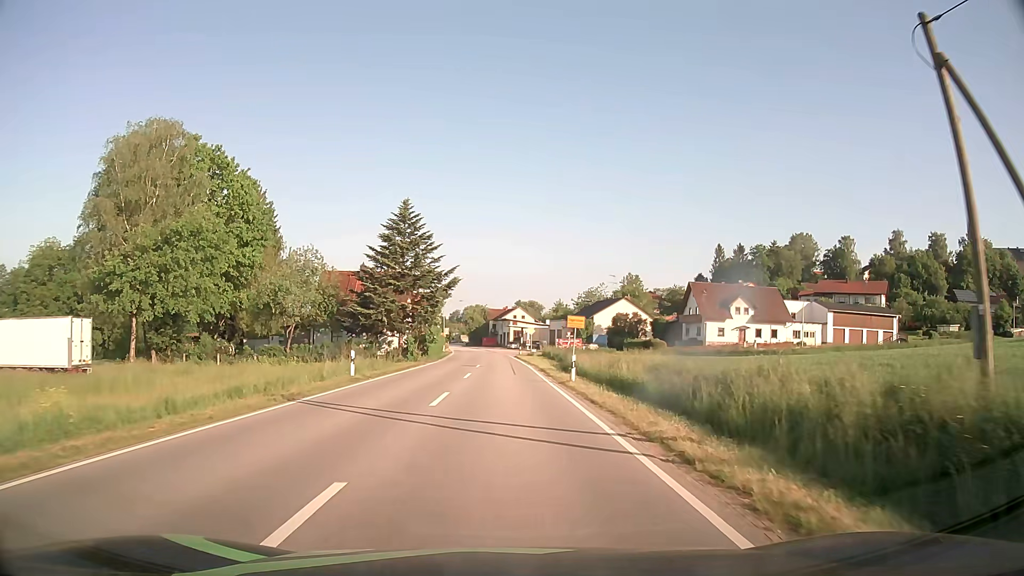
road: secondary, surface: asphalt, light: Day
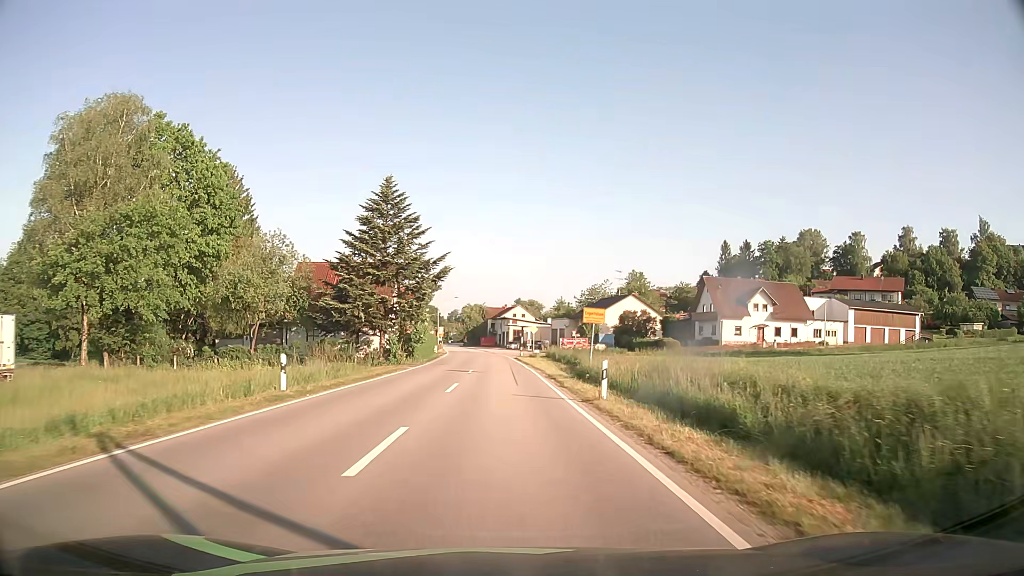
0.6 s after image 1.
(0.0, +7.7) m; 0°
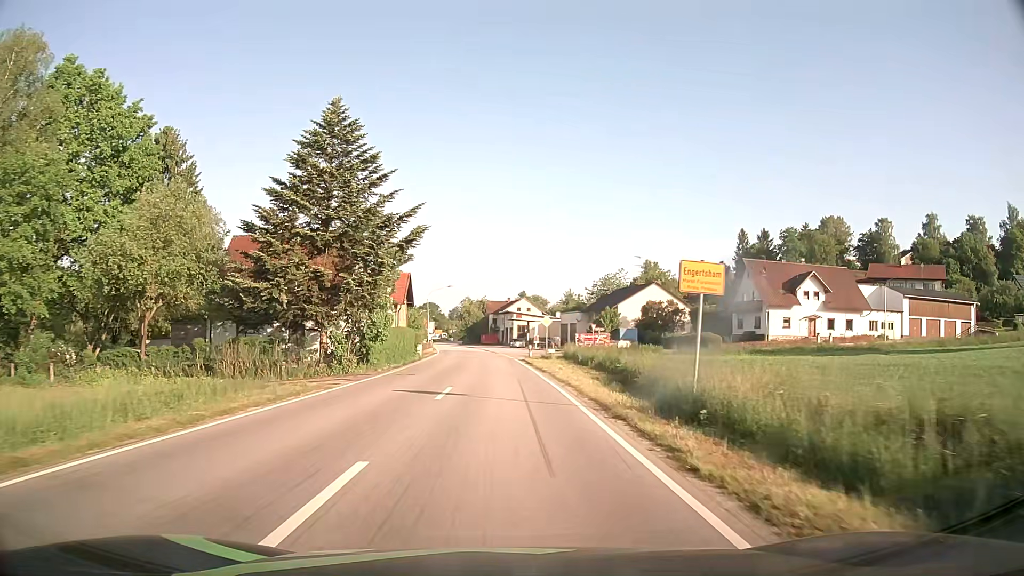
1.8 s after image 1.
(0.0, +15.4) m; 0°
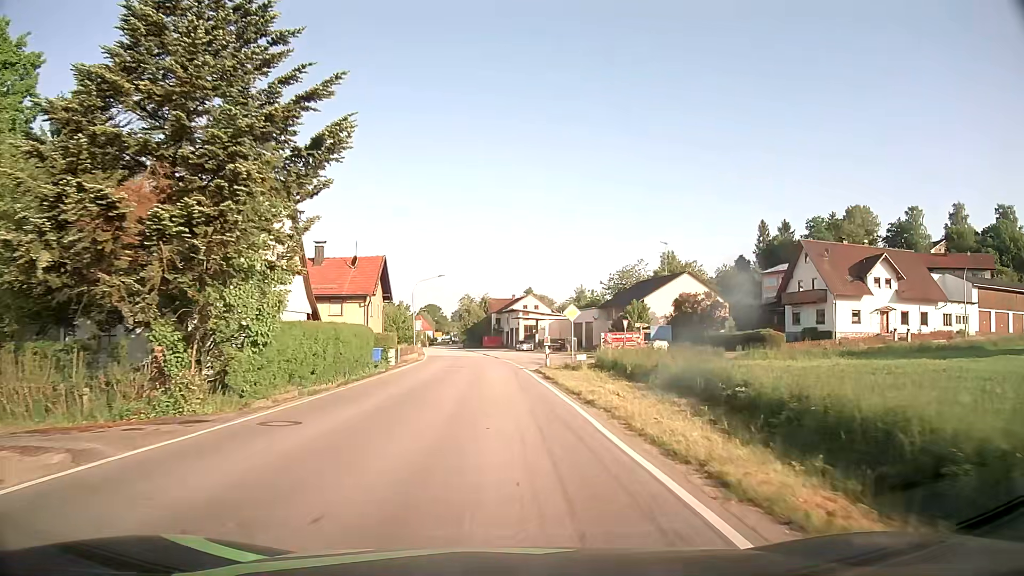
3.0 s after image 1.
(0.0, +15.3) m; -1°
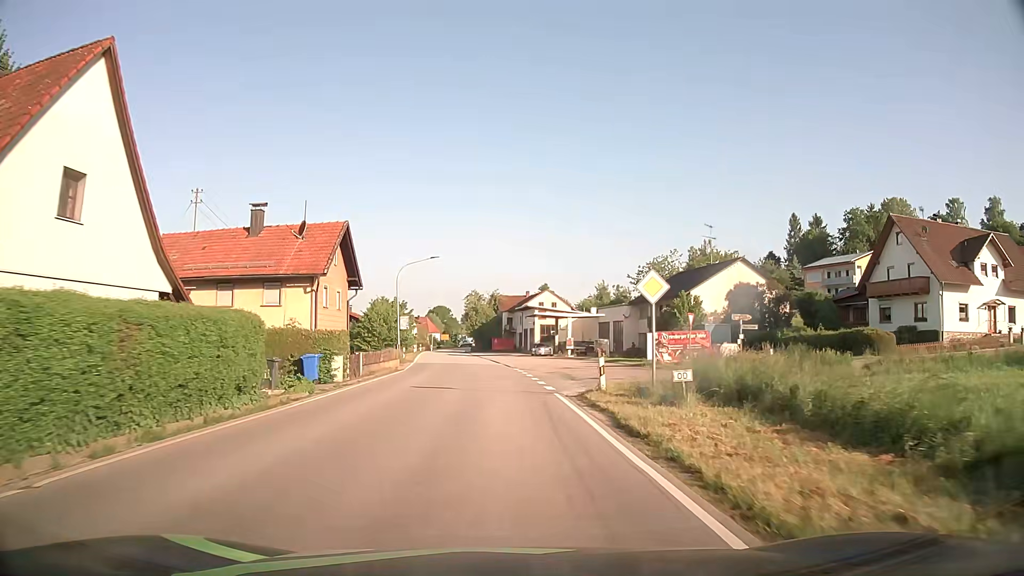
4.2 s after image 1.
(-0.1, +15.2) m; -1°
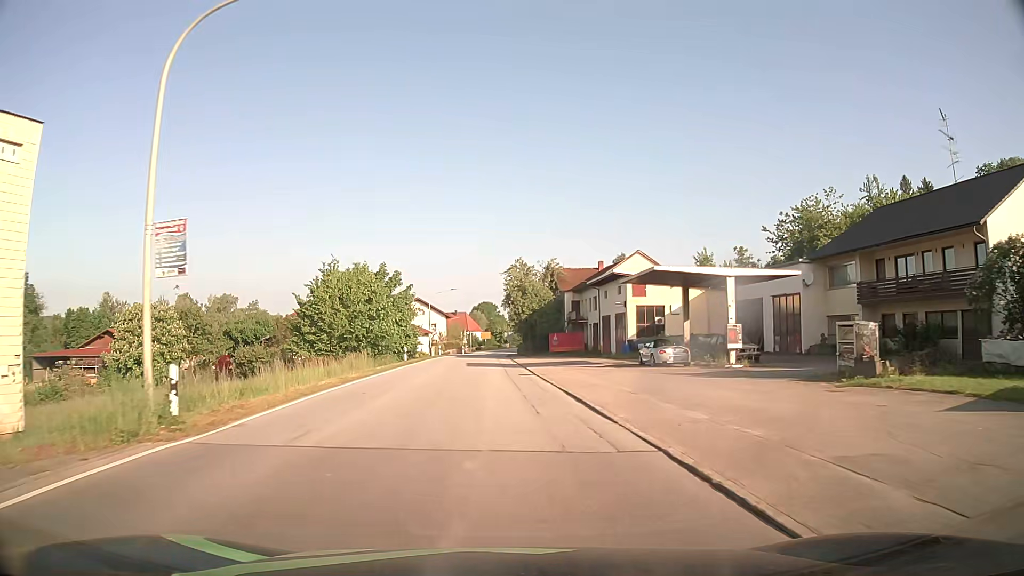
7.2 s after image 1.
(-1.4, +37.9) m; -4°
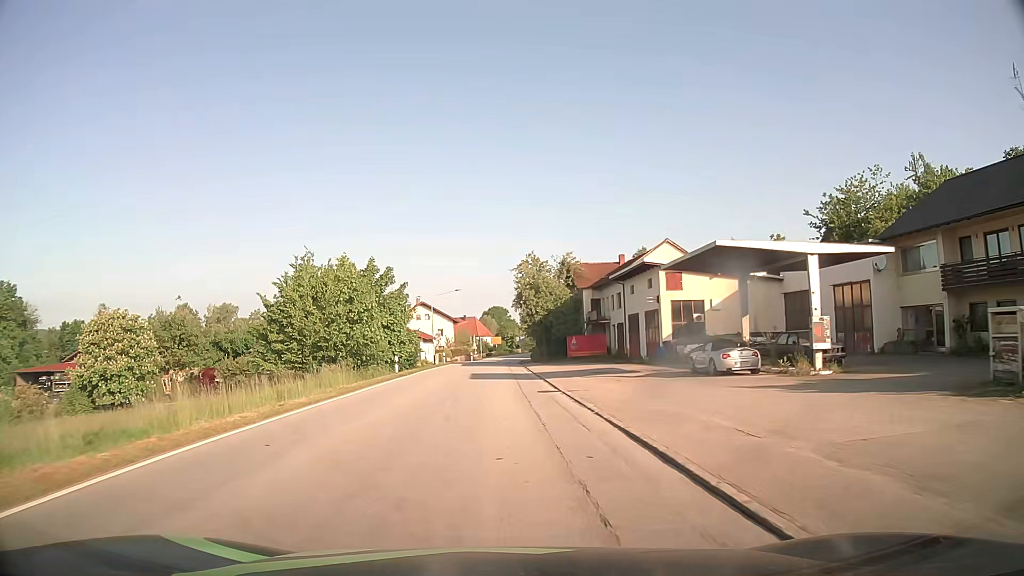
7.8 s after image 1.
(-0.1, +7.6) m; -1°
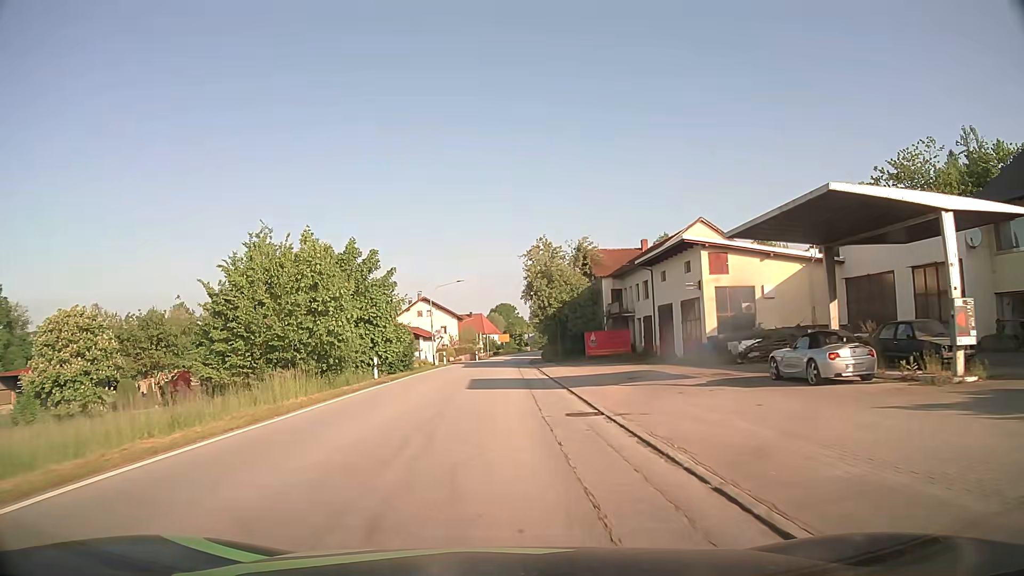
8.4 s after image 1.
(-0.1, +7.6) m; -1°
(0, +10) (0, +20) (0, +30) (0, +40) (0, +50) (0, +60) (0, +70) (+1, +80) (+1, +90) (+2, +100) m
